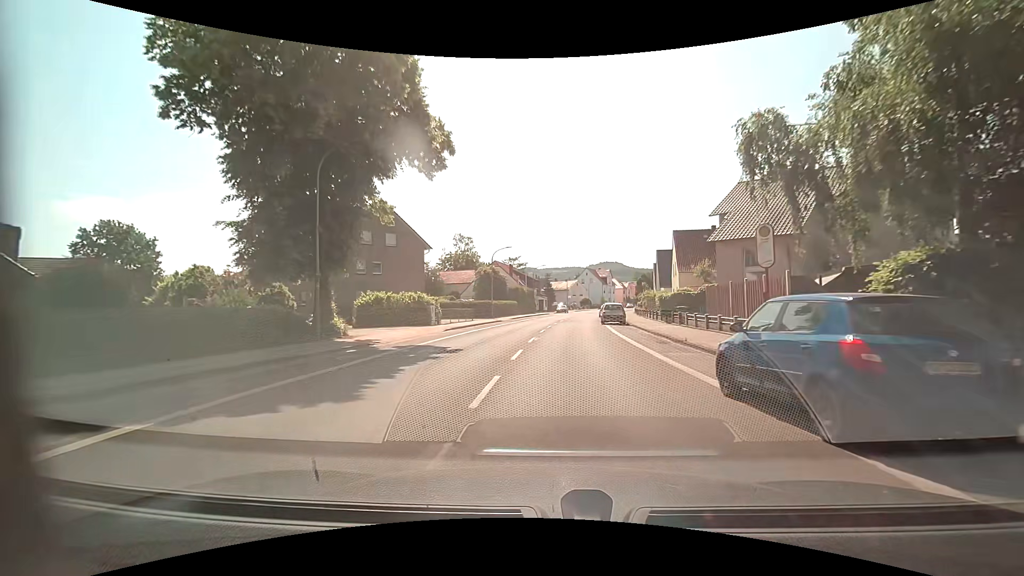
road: tertiary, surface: asphalt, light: Day
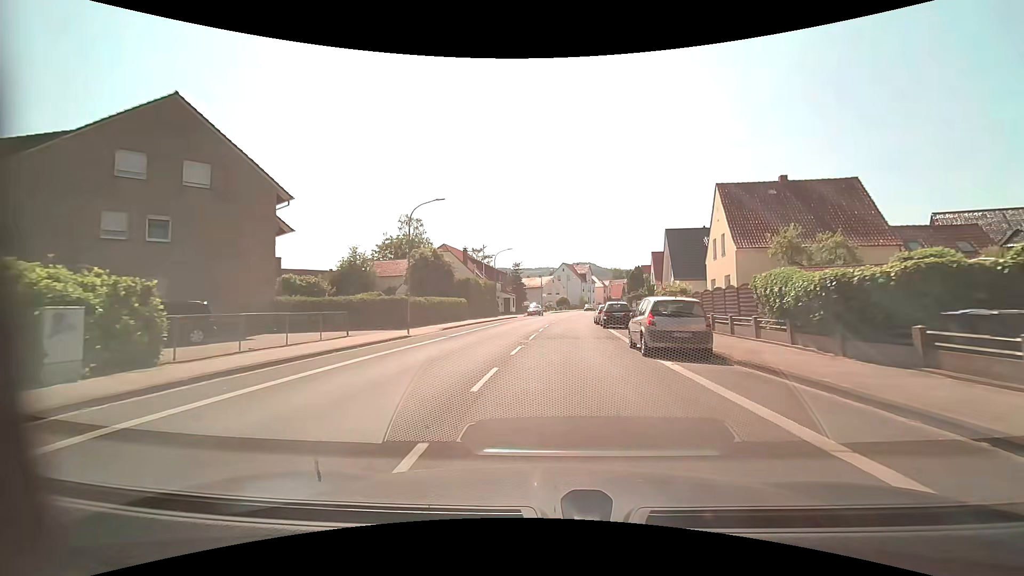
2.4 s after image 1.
(+0.8, +24.3) m; +3°
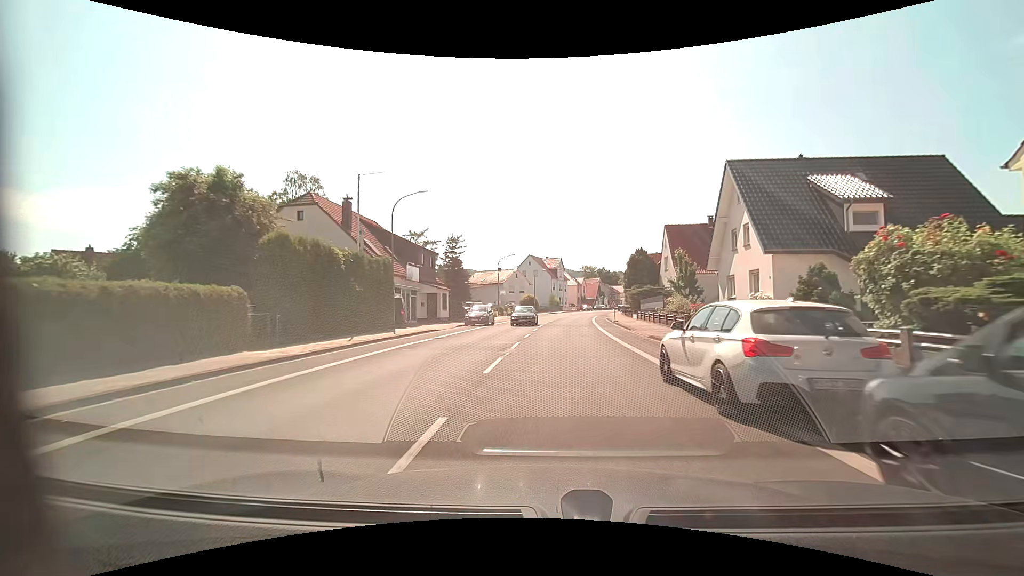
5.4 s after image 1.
(+1.1, +29.8) m; +4°
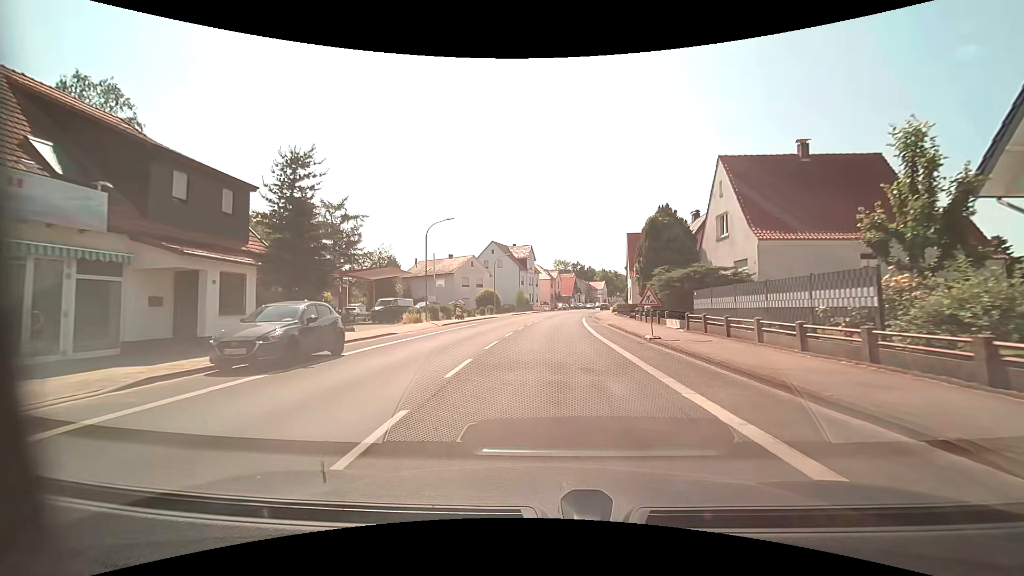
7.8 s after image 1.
(+0.8, +25.0) m; +3°
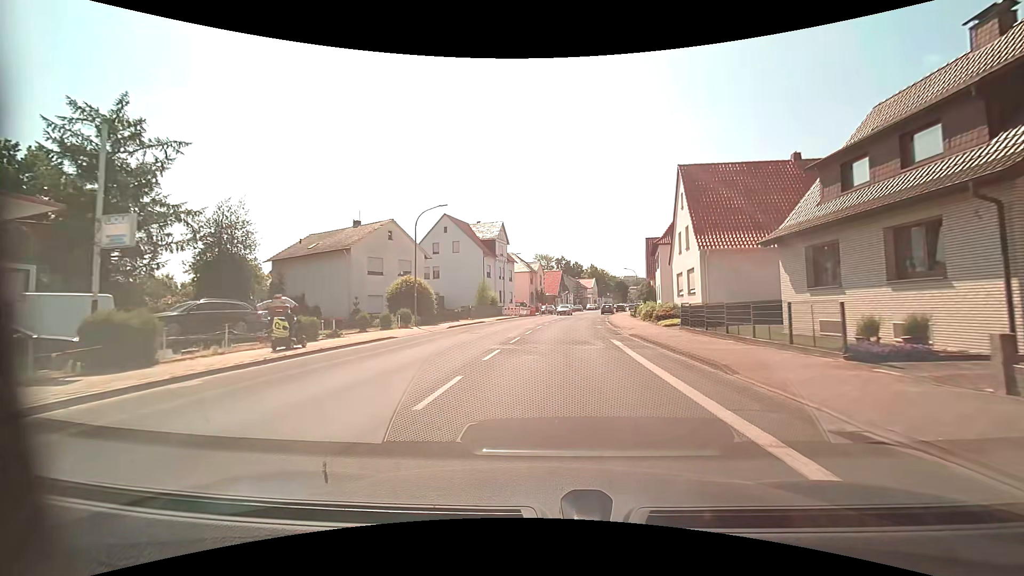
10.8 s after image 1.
(+0.5, +32.8) m; +2°
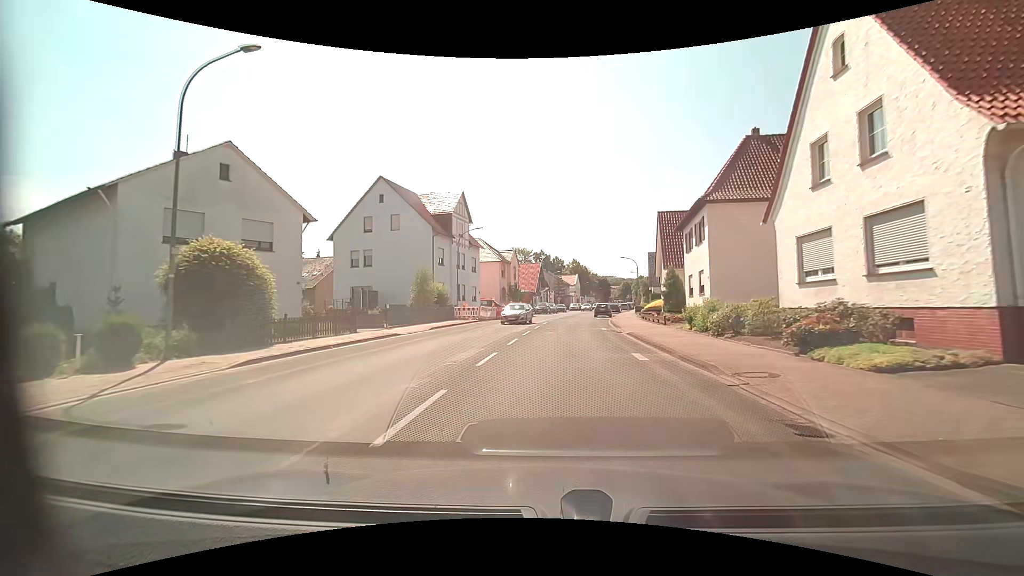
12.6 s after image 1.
(+0.5, +19.6) m; +3°
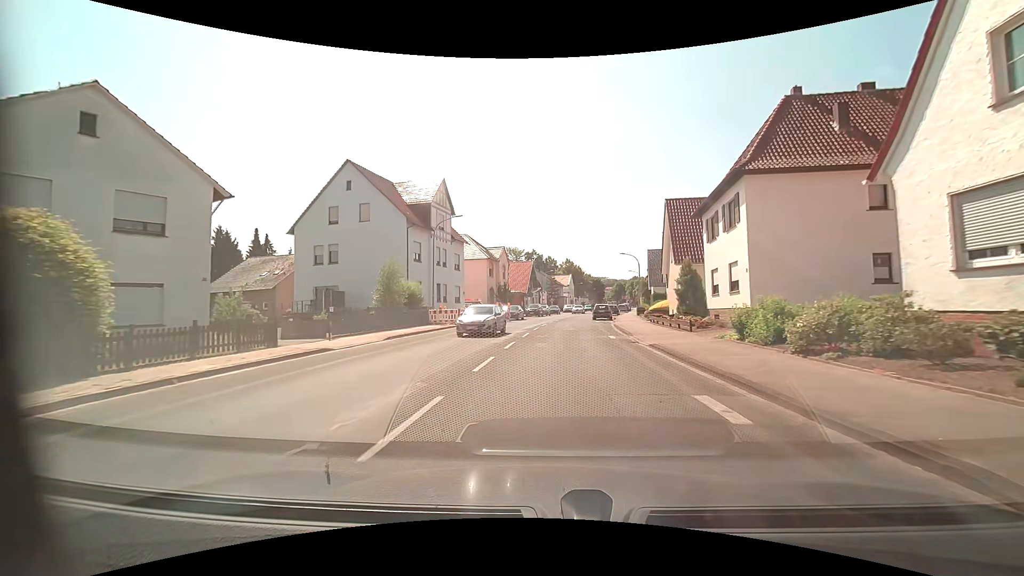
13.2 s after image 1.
(0.0, +6.5) m; 0°
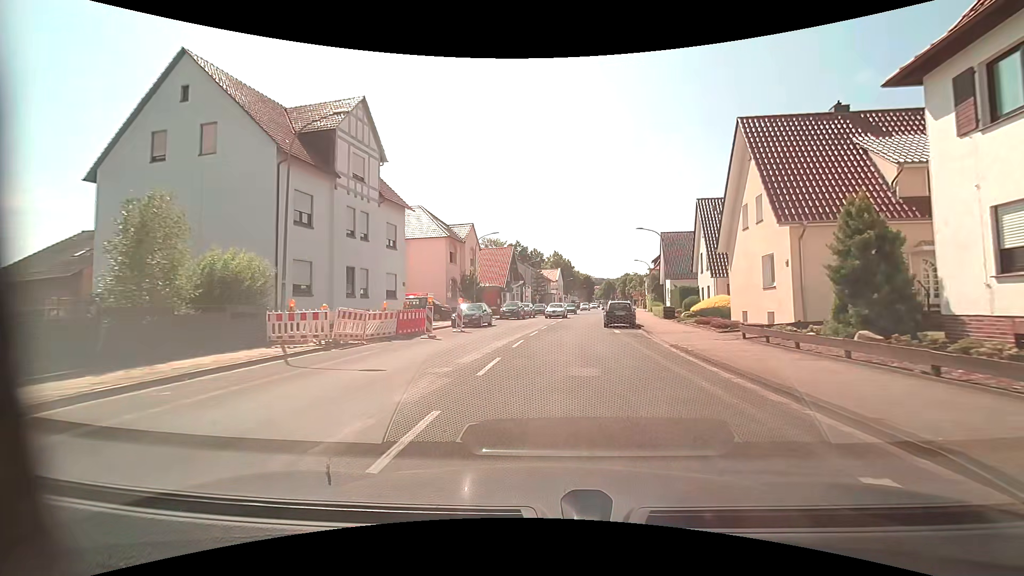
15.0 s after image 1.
(+0.3, +18.8) m; +2°
(0, +10) (+1, +20) (+1, +30) (+3, +40) (+4, +50) (+5, +60) (+7, +70) (+8, +79) (+10, +89) (+11, +99) m
